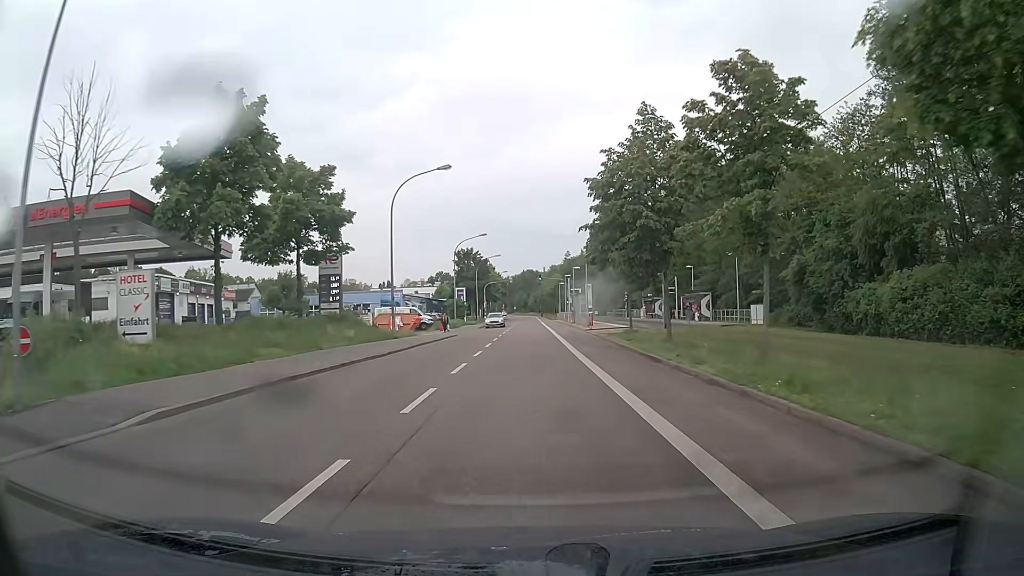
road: tertiary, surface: asphalt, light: Day
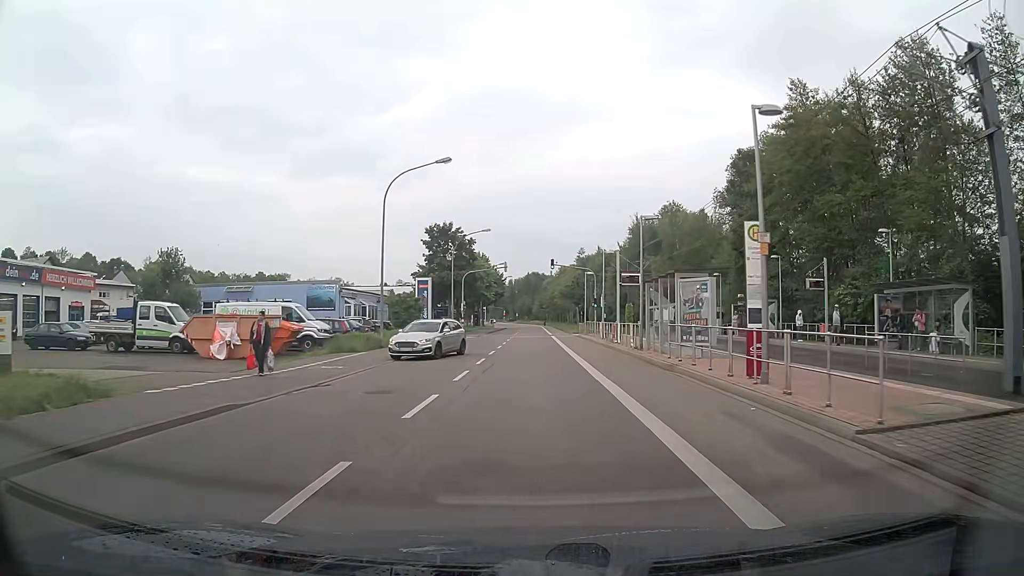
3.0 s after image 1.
(+0.1, +36.0) m; 0°
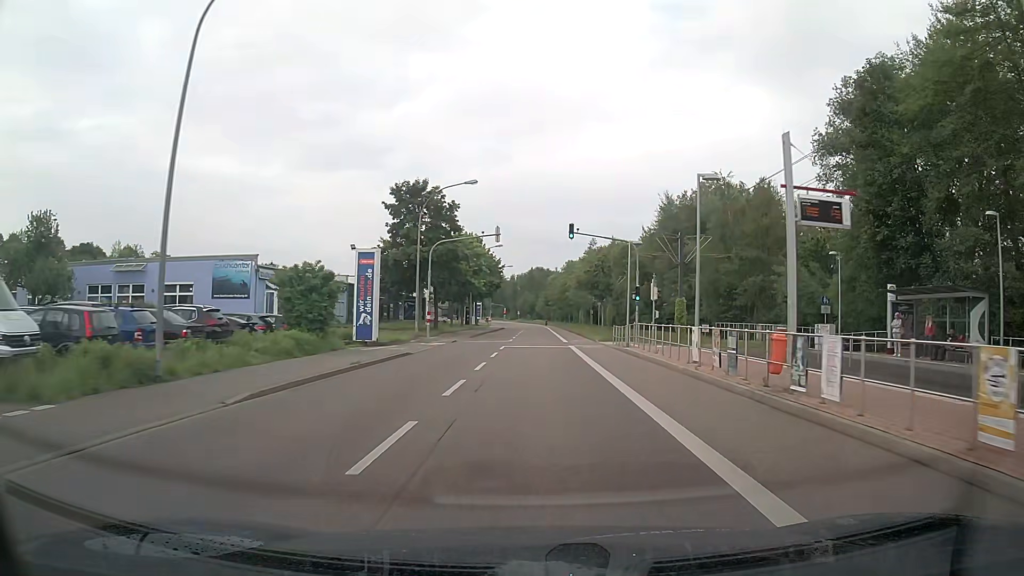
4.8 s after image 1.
(-0.3, +21.7) m; -1°
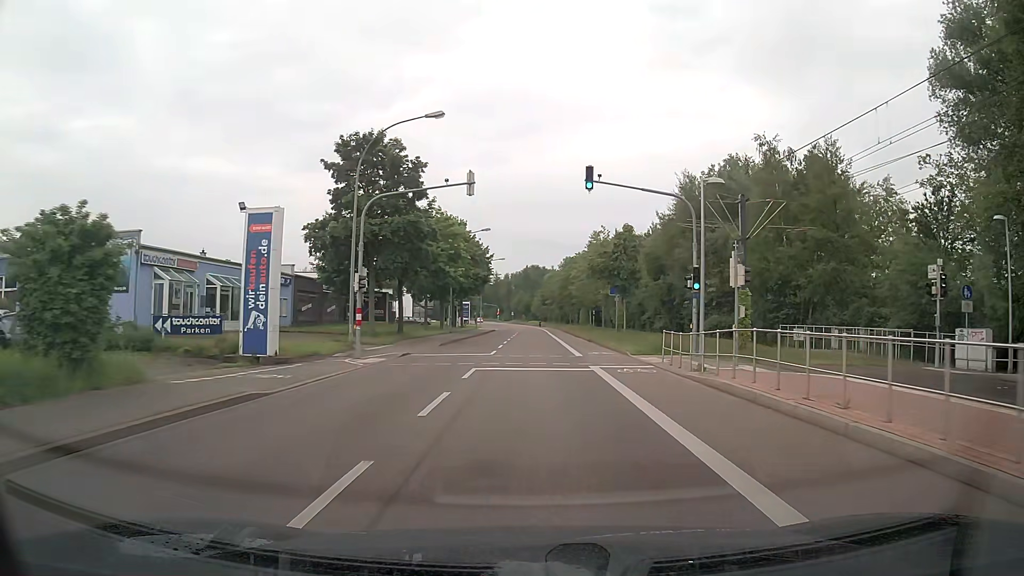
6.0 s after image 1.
(+0.2, +14.5) m; +1°
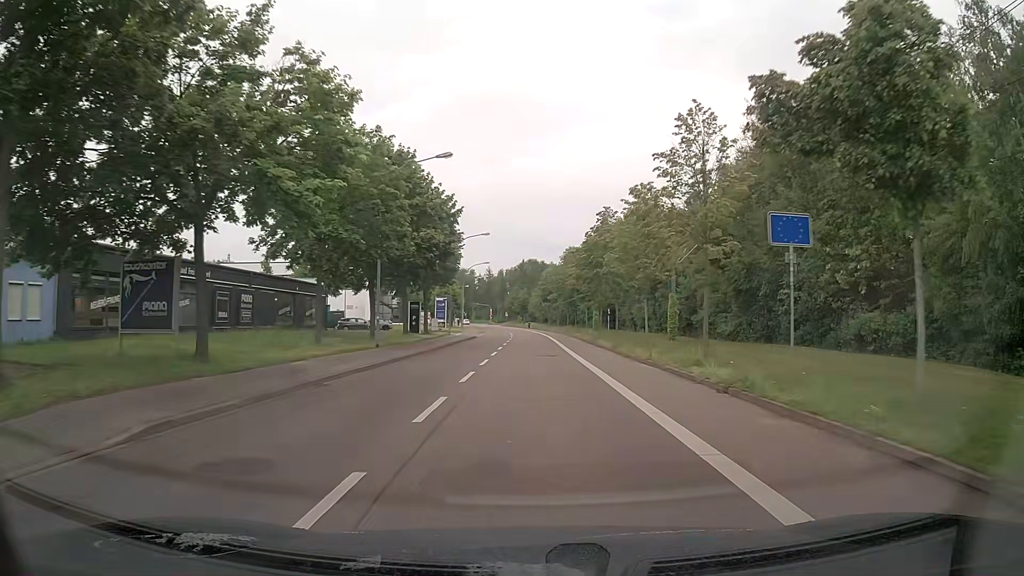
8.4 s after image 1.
(0.0, +28.8) m; 0°
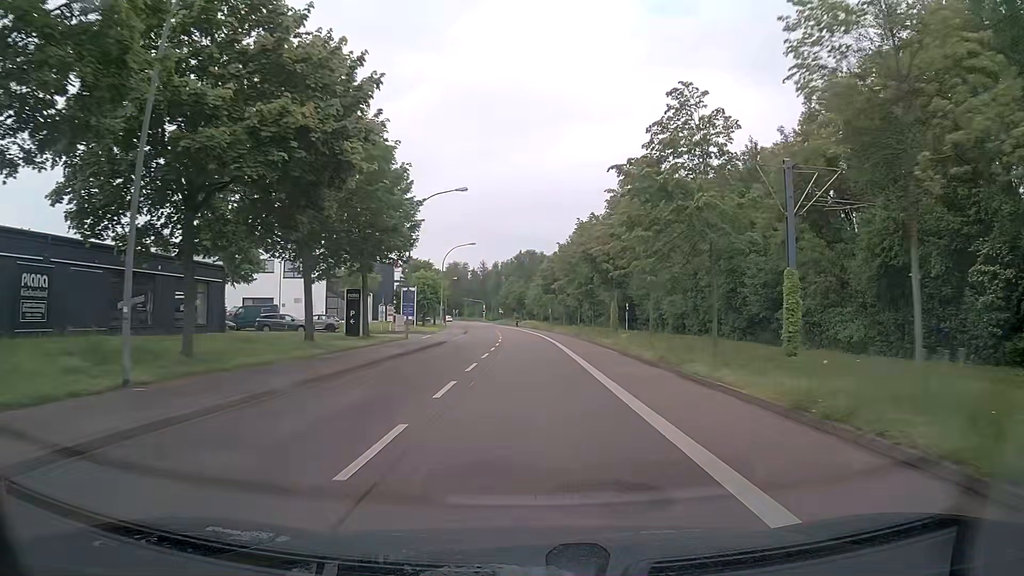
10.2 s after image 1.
(0.0, +21.4) m; 0°
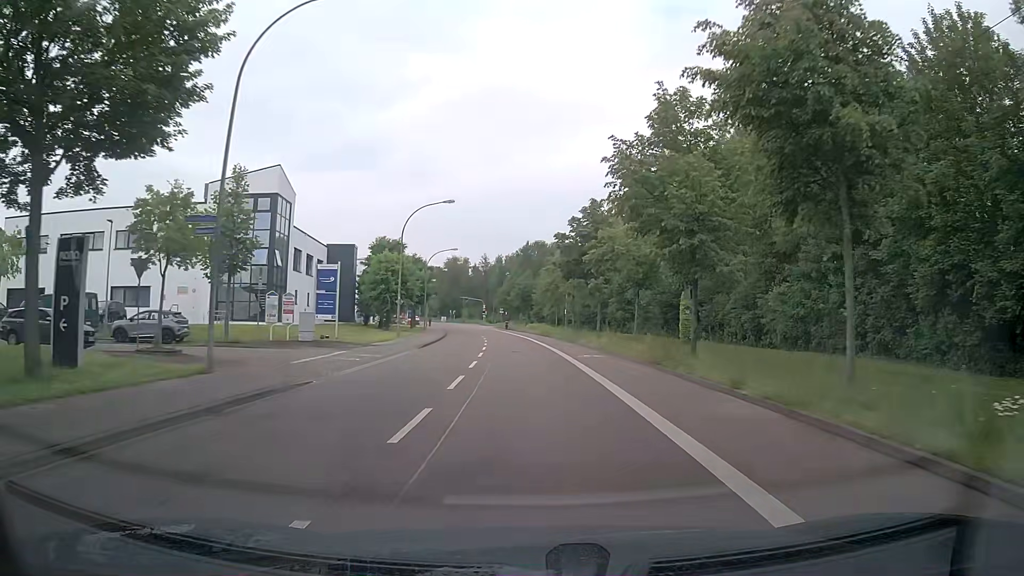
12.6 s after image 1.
(-0.3, +28.3) m; -1°
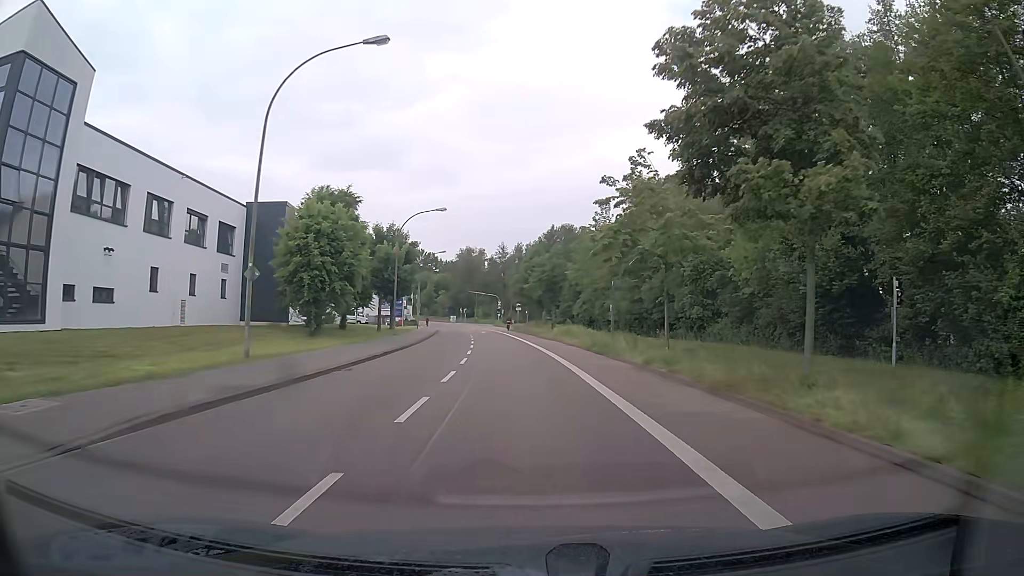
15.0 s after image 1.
(-0.6, +28.8) m; -3°
(0, +10) (0, +20) (-1, +30) (-1, +40) (-2, +50) (-3, +60) (-4, +70) (-6, +80) (-7, +90) (-8, +100) m
